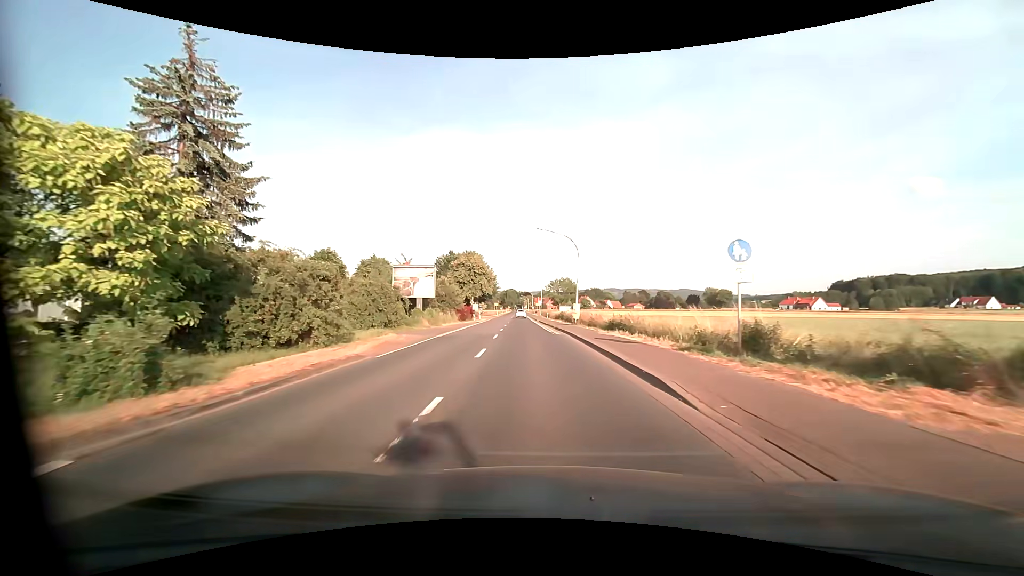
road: primary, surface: asphalt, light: Day
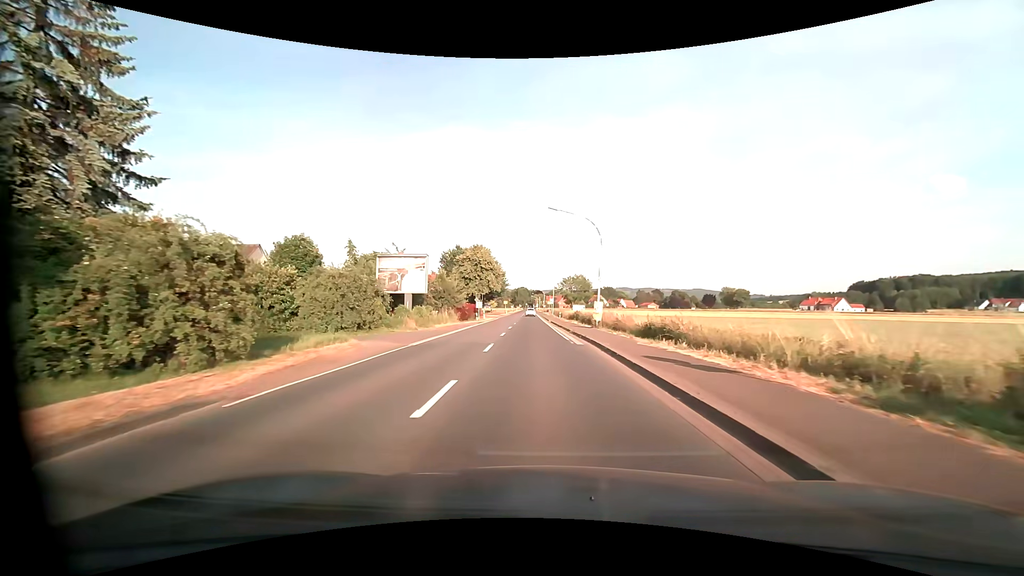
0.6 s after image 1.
(-0.1, +7.5) m; -2°
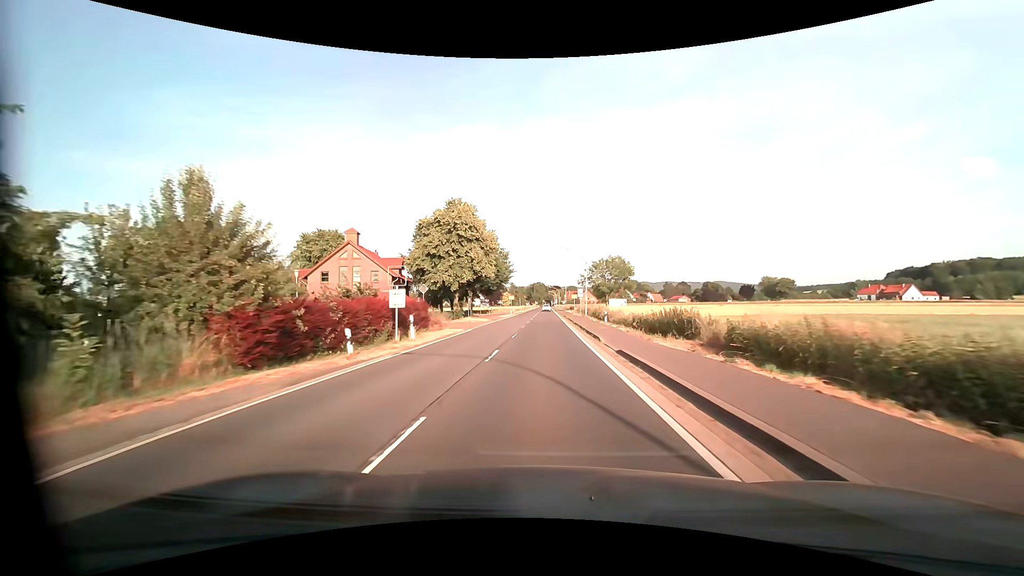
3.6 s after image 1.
(-0.7, +39.1) m; -2°
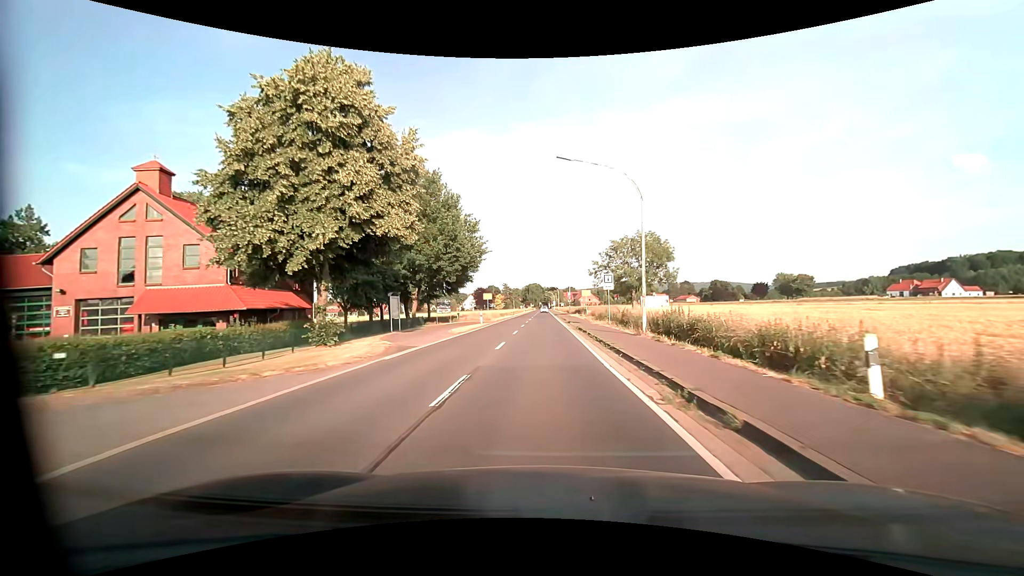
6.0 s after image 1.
(+0.1, +32.3) m; 0°
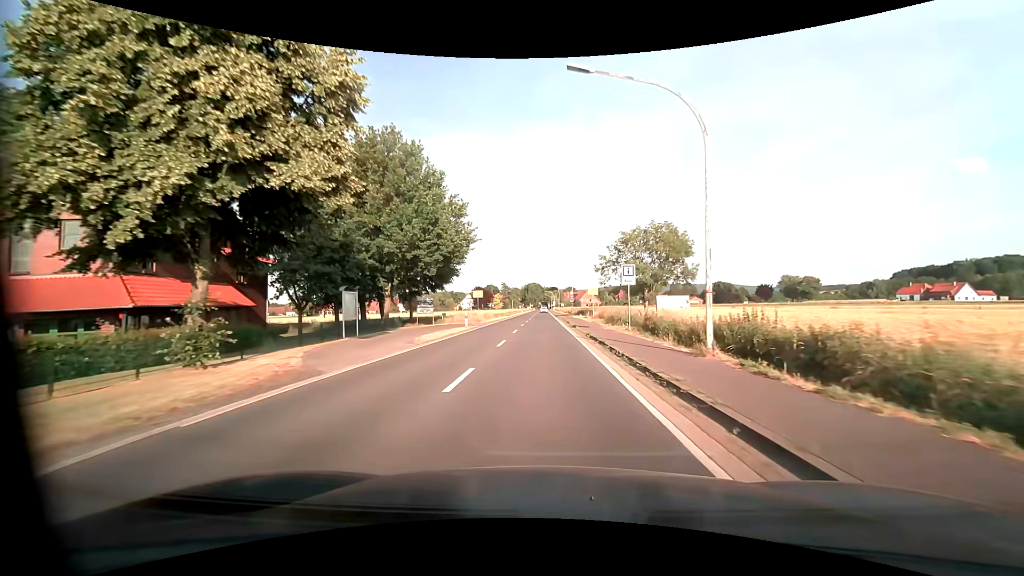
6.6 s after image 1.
(0.0, +8.1) m; 0°
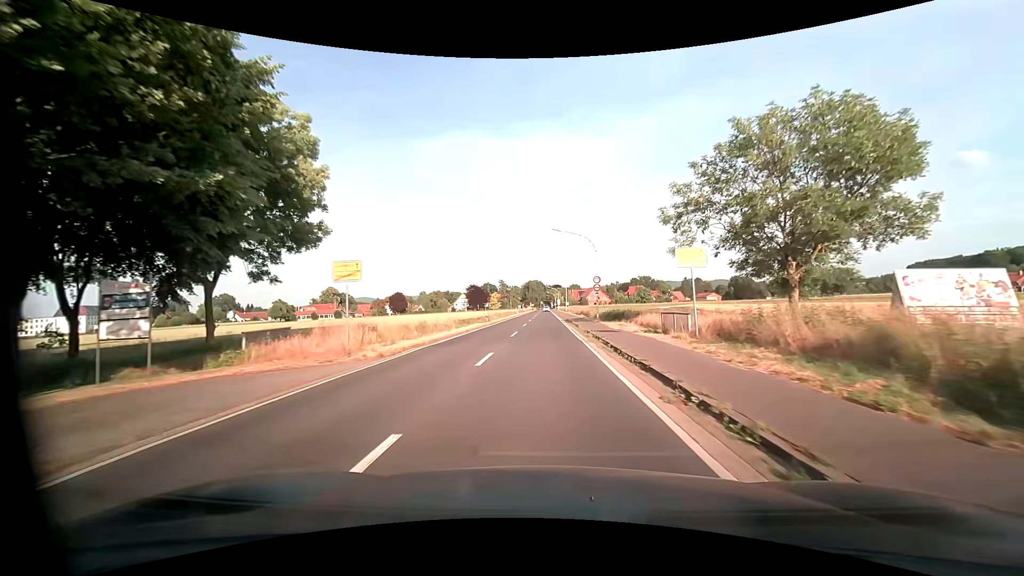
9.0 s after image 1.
(0.0, +32.7) m; 0°
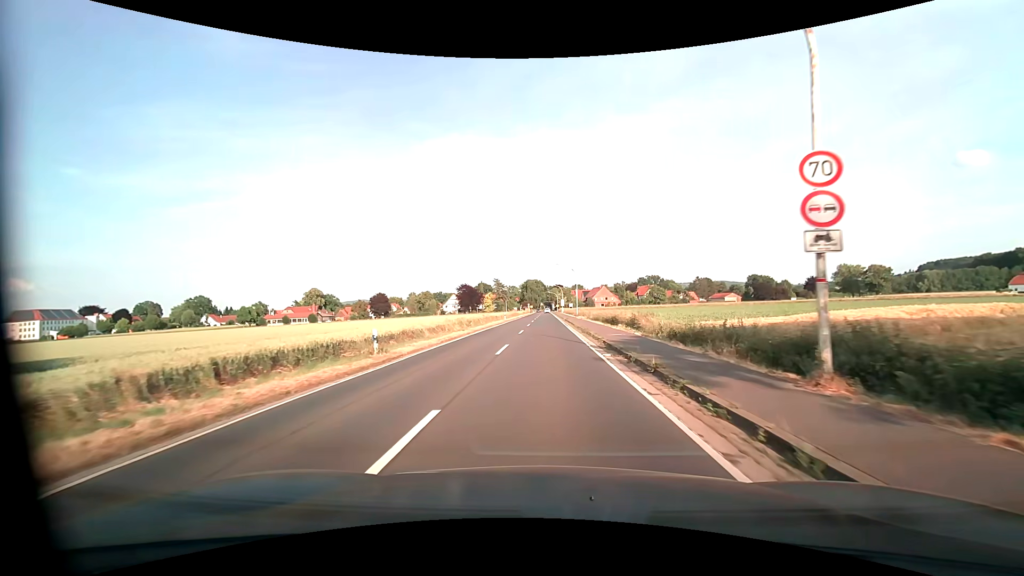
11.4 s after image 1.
(-0.1, +32.2) m; 0°
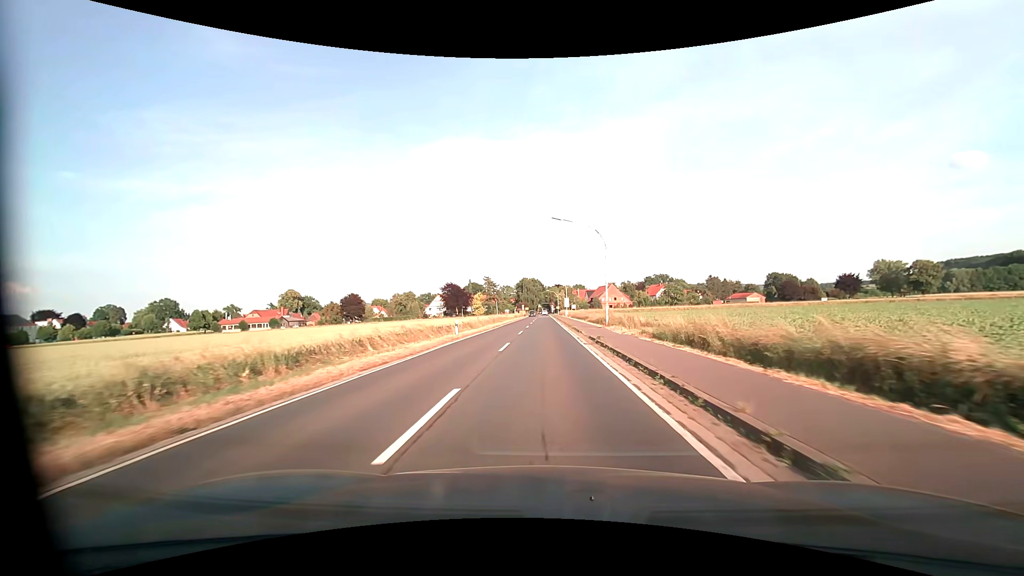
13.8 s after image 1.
(+0.1, +35.1) m; 0°
(0, +10) (0, +20) (0, +30) (0, +40) (0, +50) (0, +60) (0, +70) (0, +80) (0, +90) (0, +100) m
